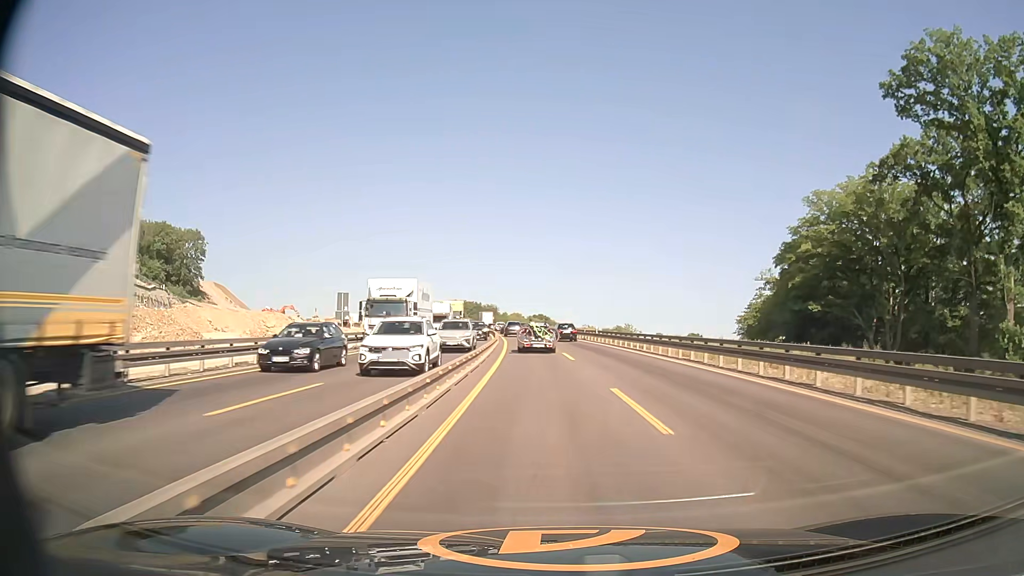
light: Day
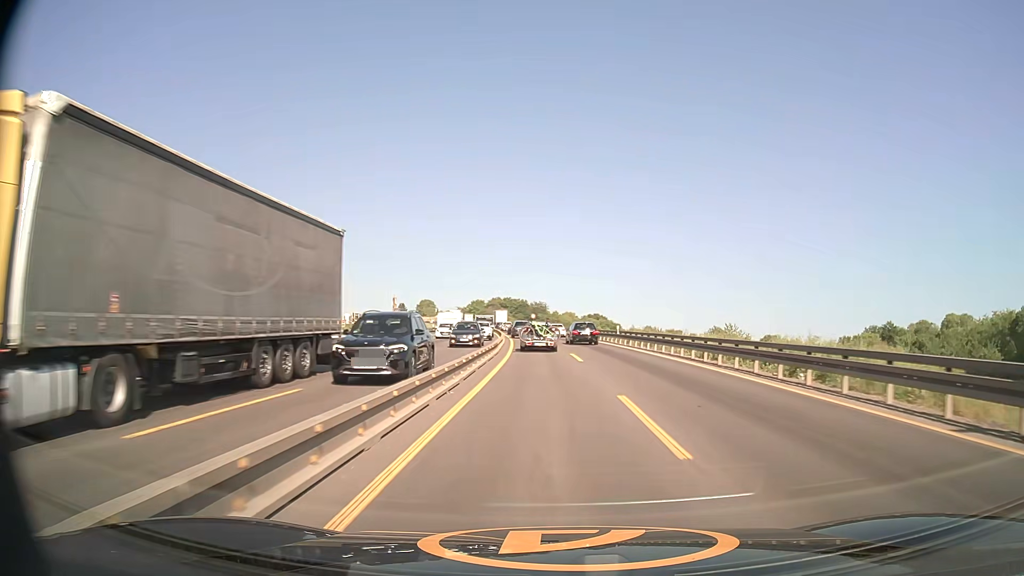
(-2.3, +55.0) m; -5°
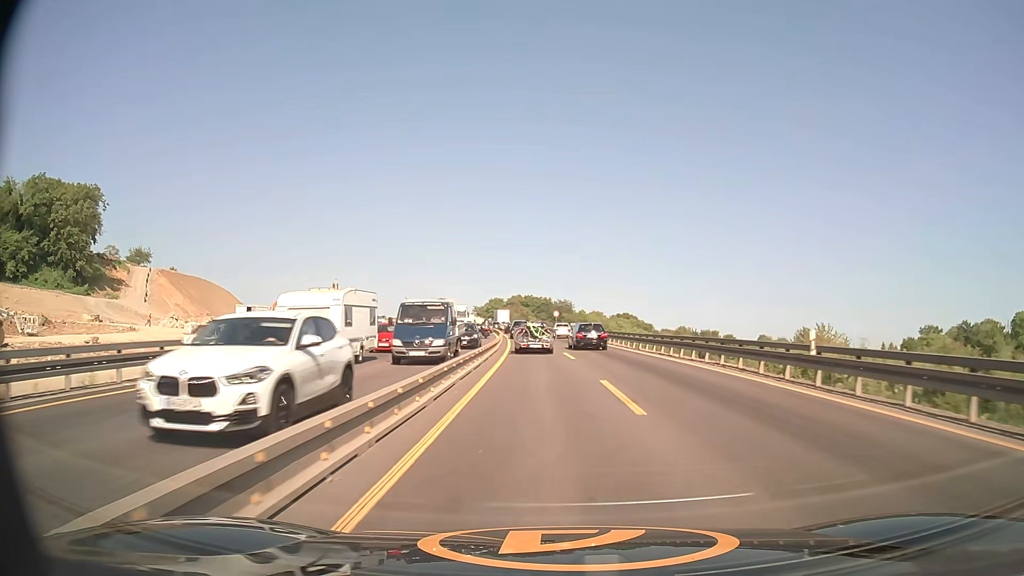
(-0.5, +32.5) m; -2°
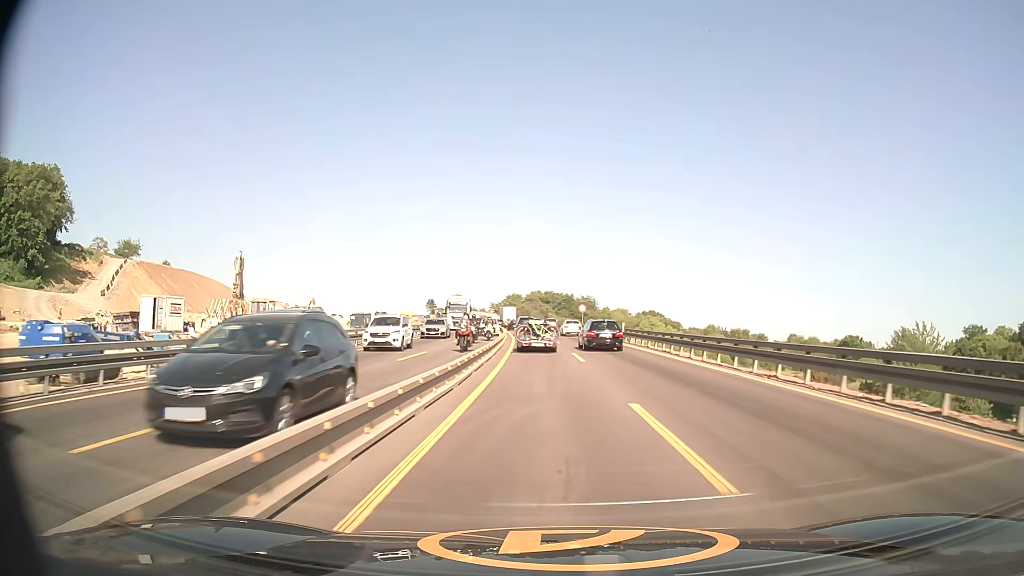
(-0.4, +21.1) m; -2°
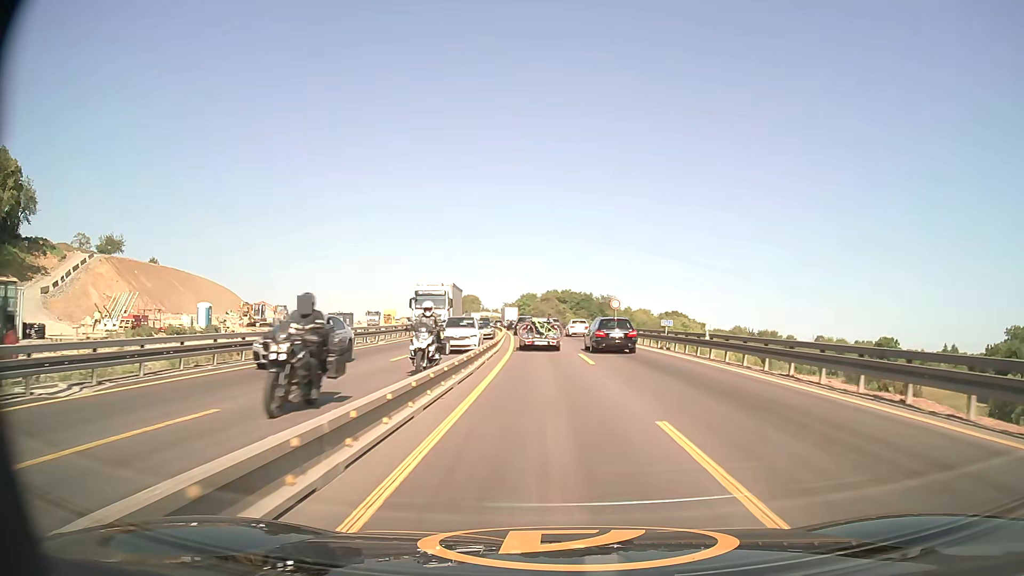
(-0.3, +20.6) m; -2°
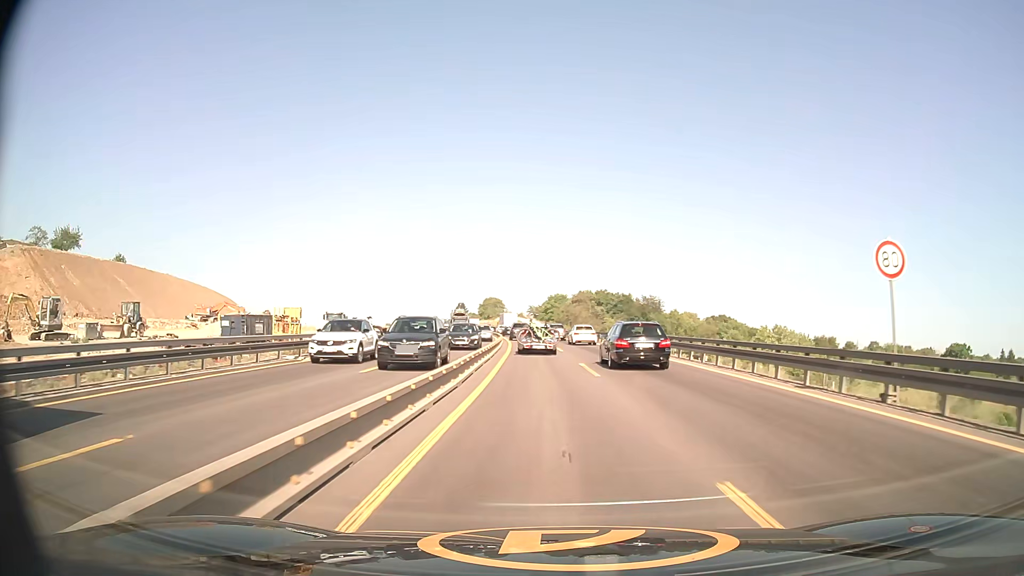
(-0.9, +39.0) m; -2°
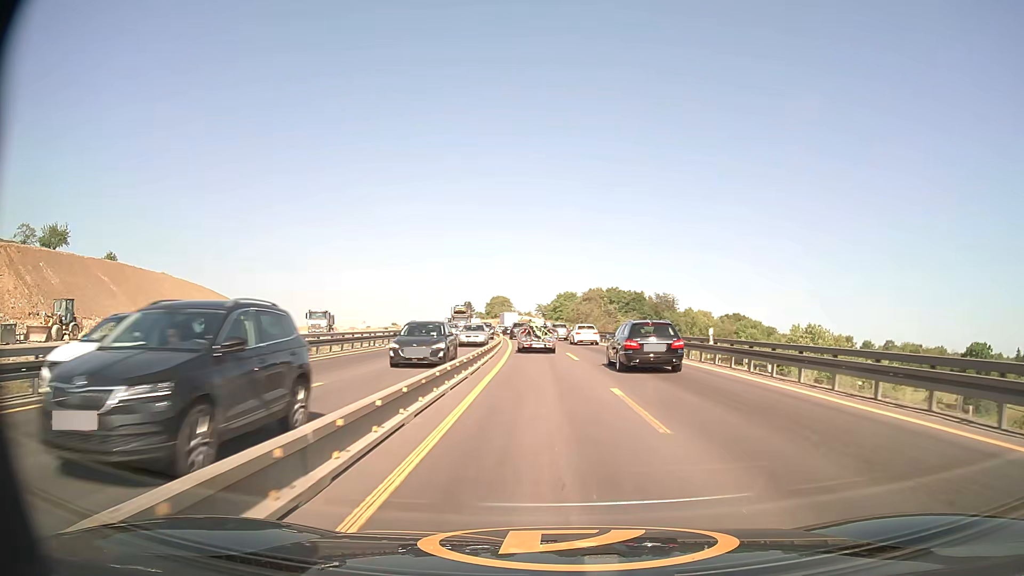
(-0.1, +9.5) m; -1°
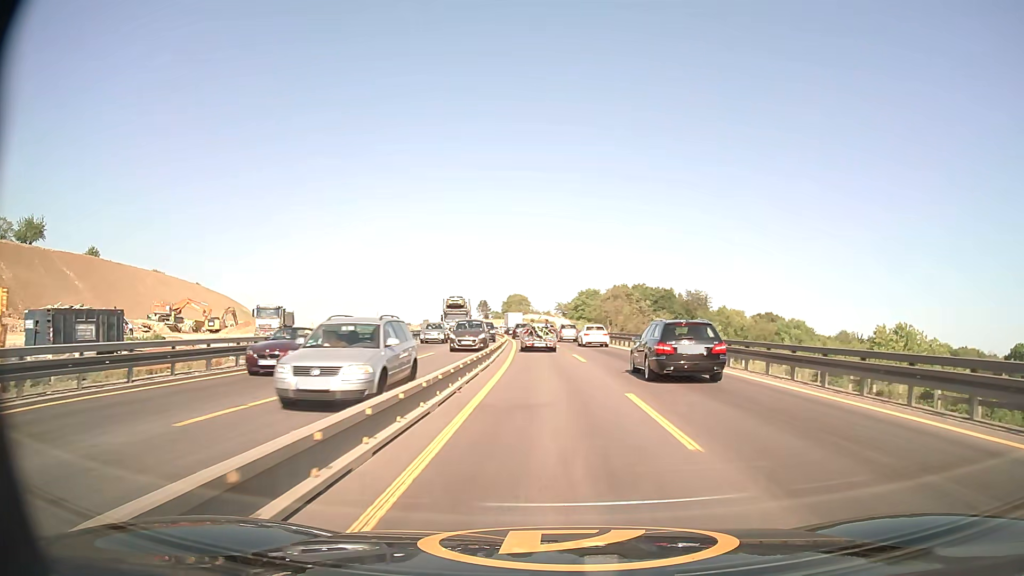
(-0.3, +18.9) m; -2°
(0, +10) (0, +20) (0, +30) (-1, +40) (-1, +50) (-2, +60) (-3, +70) (-4, +80) (-5, +90) (-6, +100) m
